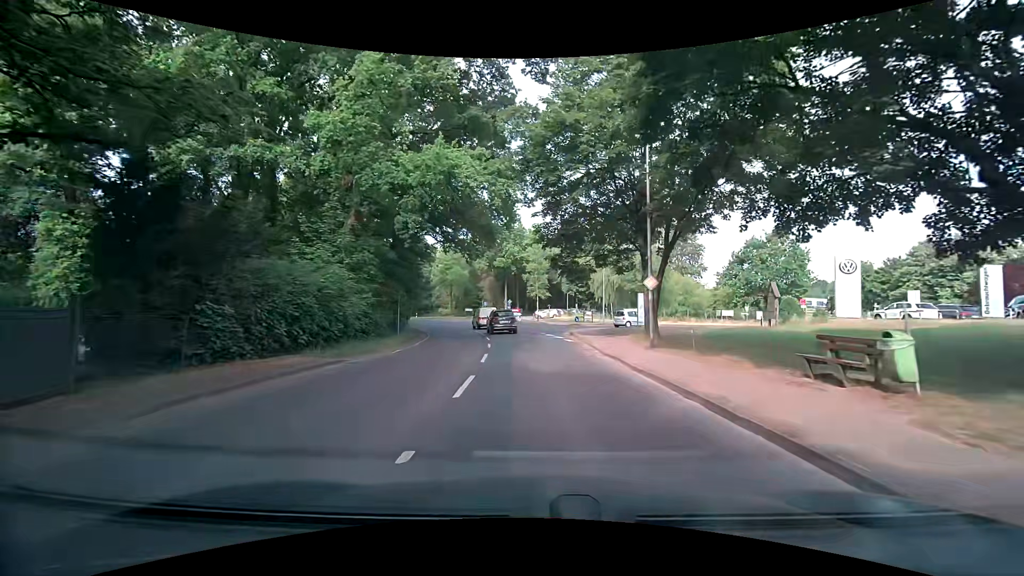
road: tertiary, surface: asphalt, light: Day
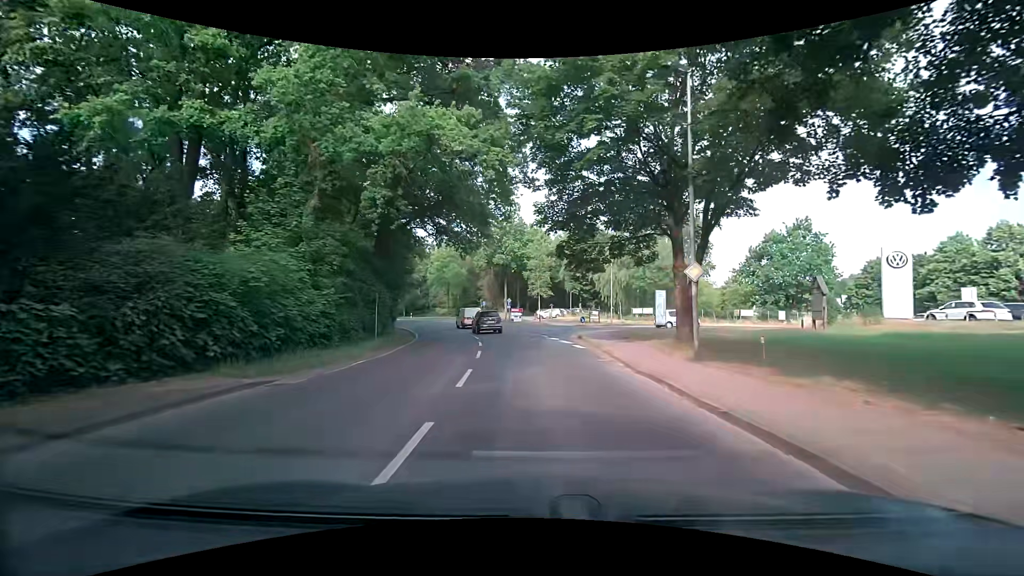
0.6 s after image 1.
(0.0, +4.7) m; 0°
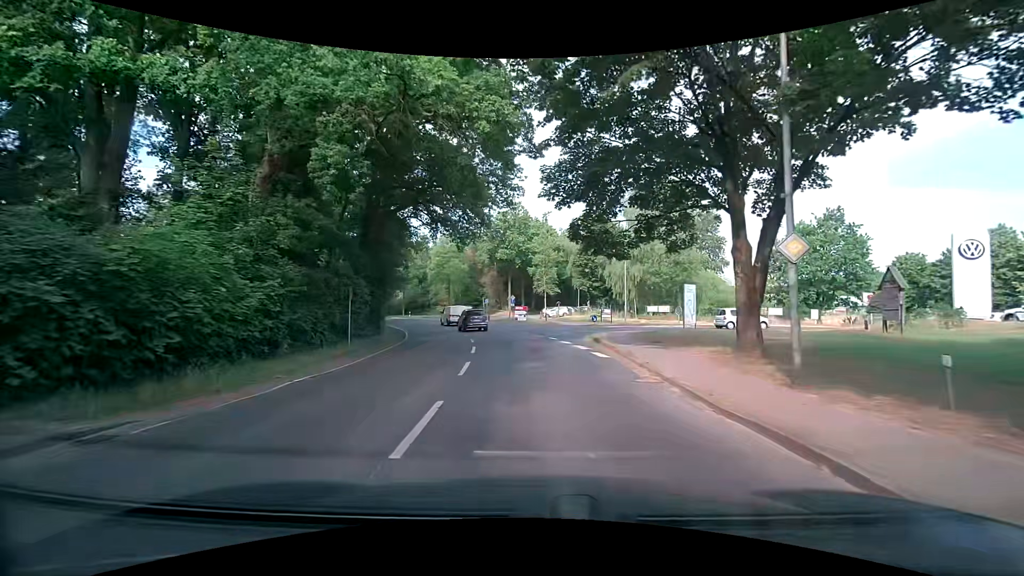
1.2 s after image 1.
(-0.1, +4.7) m; -1°
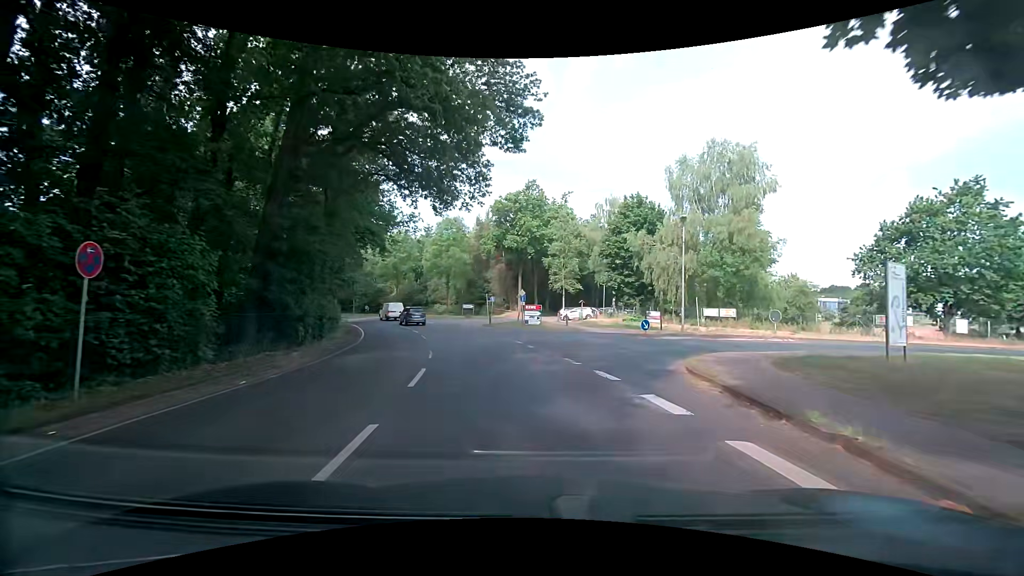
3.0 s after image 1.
(-0.4, +13.7) m; -4°
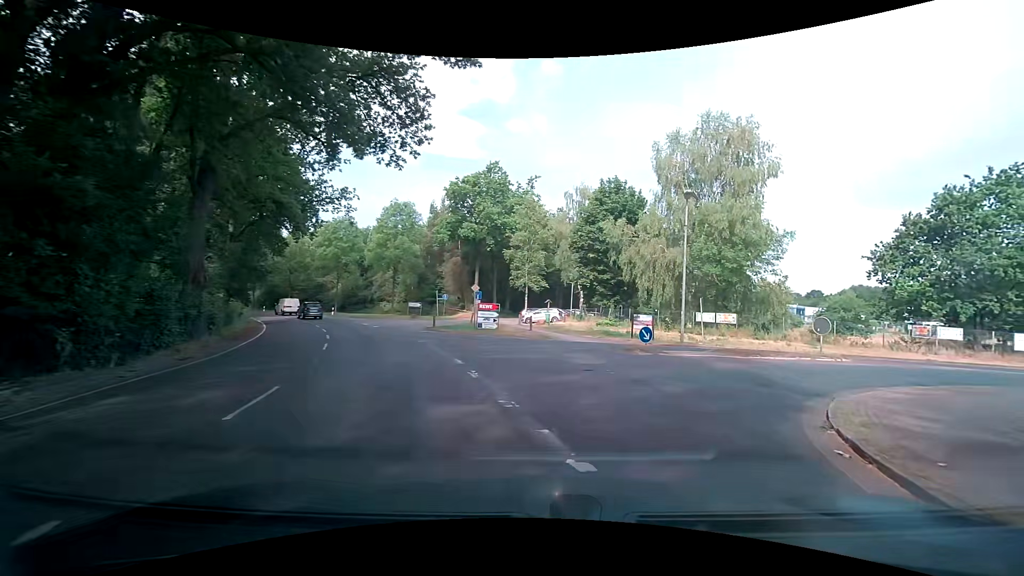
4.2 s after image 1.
(+0.4, +8.3) m; +6°
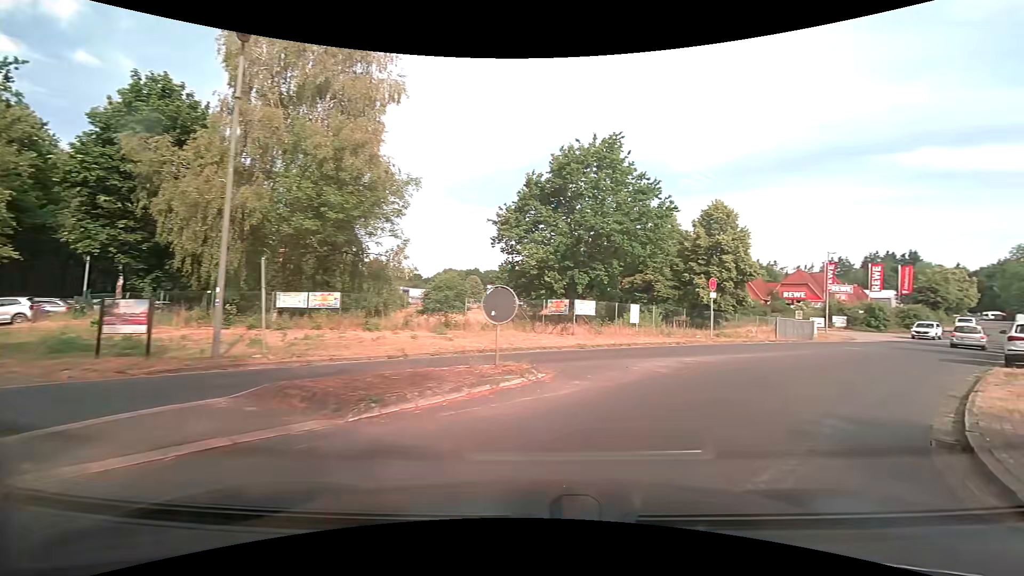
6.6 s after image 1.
(+4.1, +13.0) m; +41°
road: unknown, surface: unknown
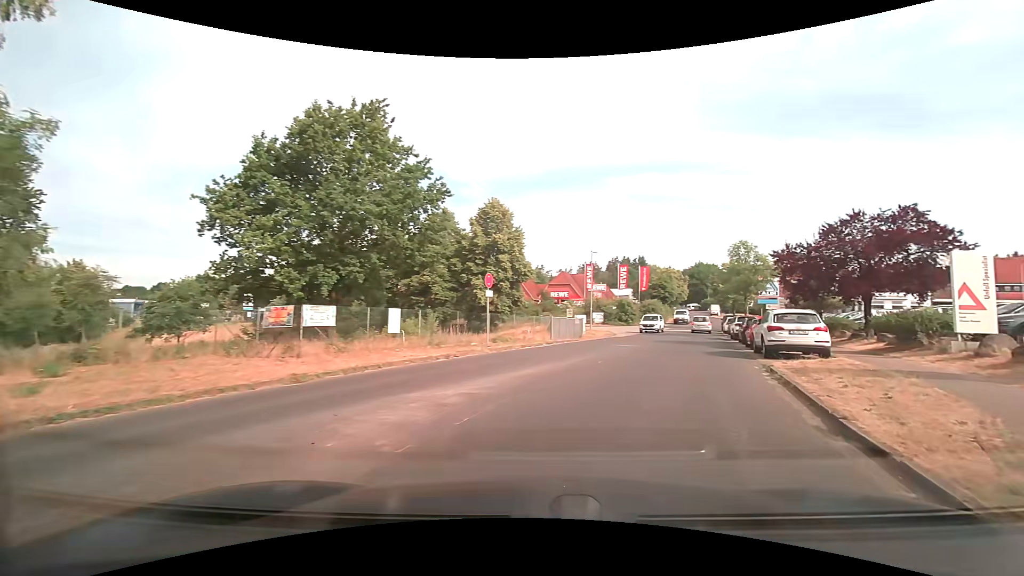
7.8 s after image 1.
(+1.3, +5.8) m; +24°
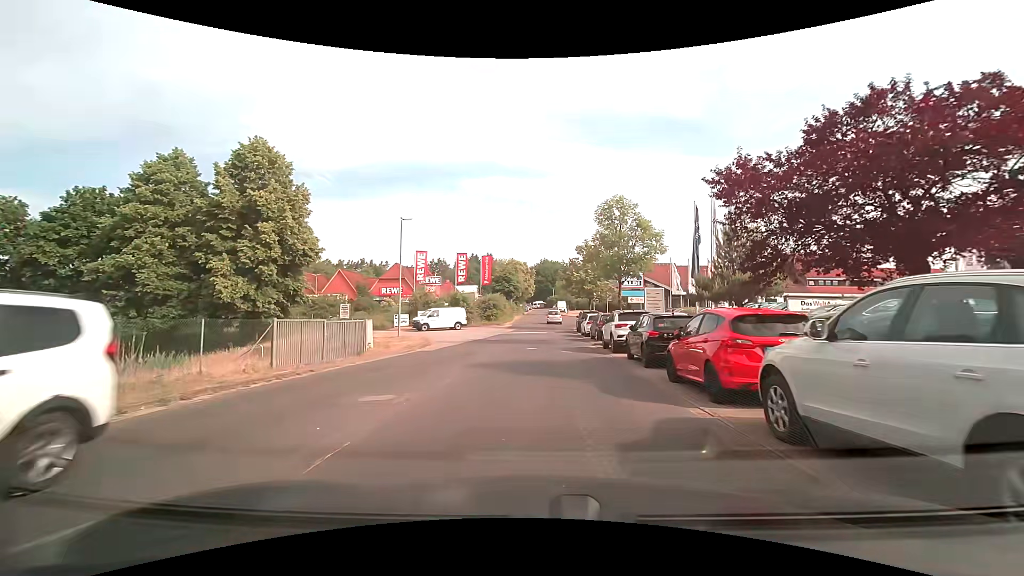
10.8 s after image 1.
(+4.0, +15.5) m; +17°
(0, +10) (0, +20) (0, +30) (0, +40) (+2, +50) (+6, +59) (+12, +66) (+22, +70) (+32, +70) (+42, +70) m
